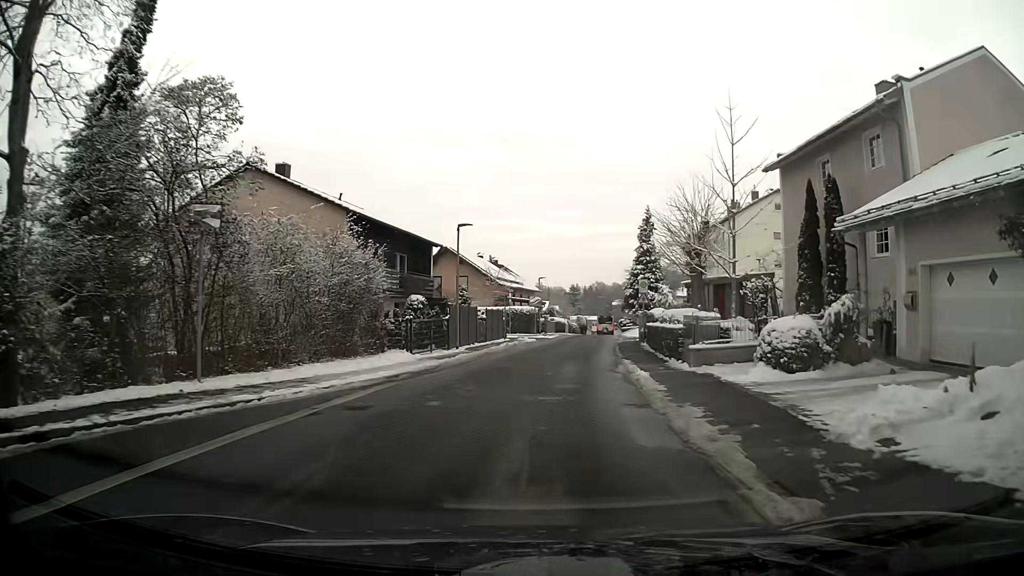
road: residential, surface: asphalt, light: Day
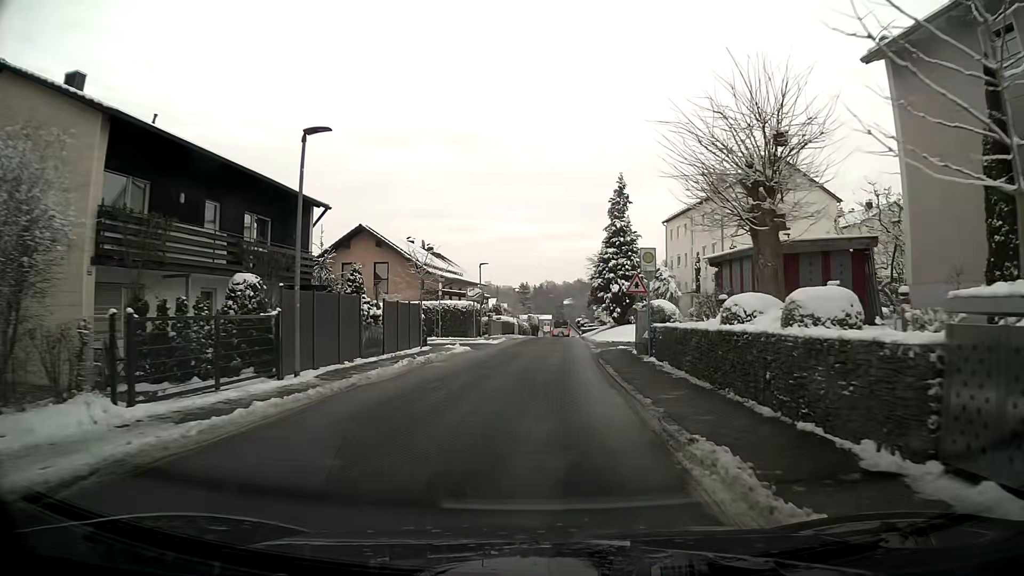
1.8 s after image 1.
(+0.5, +14.0) m; +4°
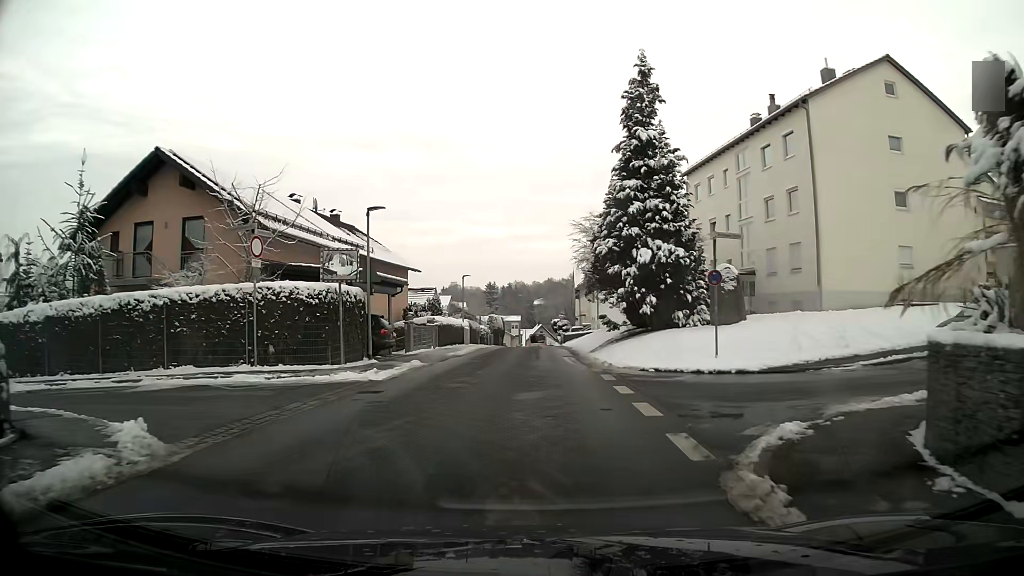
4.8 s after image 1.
(+0.6, +23.4) m; +2°
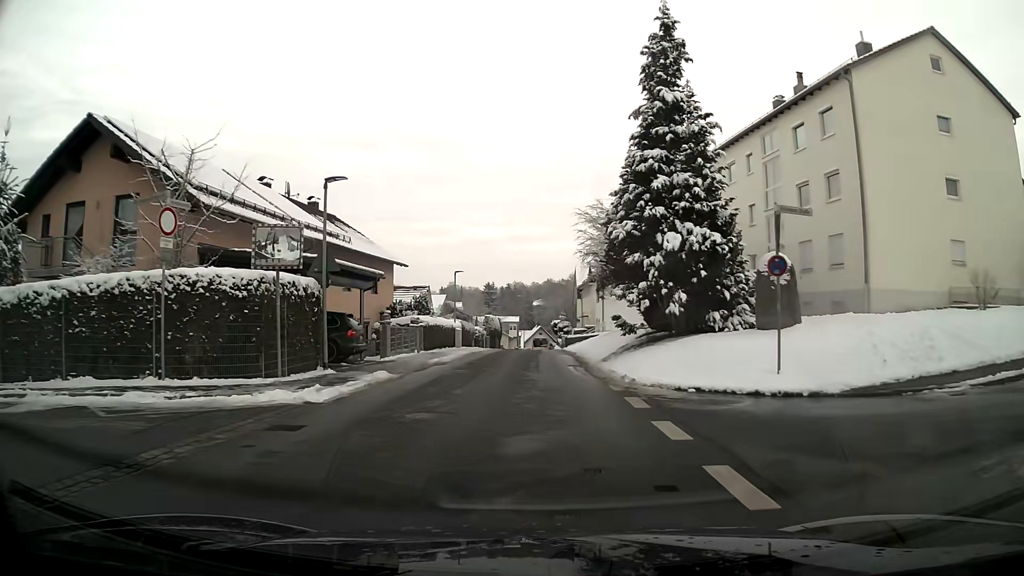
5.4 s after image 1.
(0.0, +4.7) m; 0°
